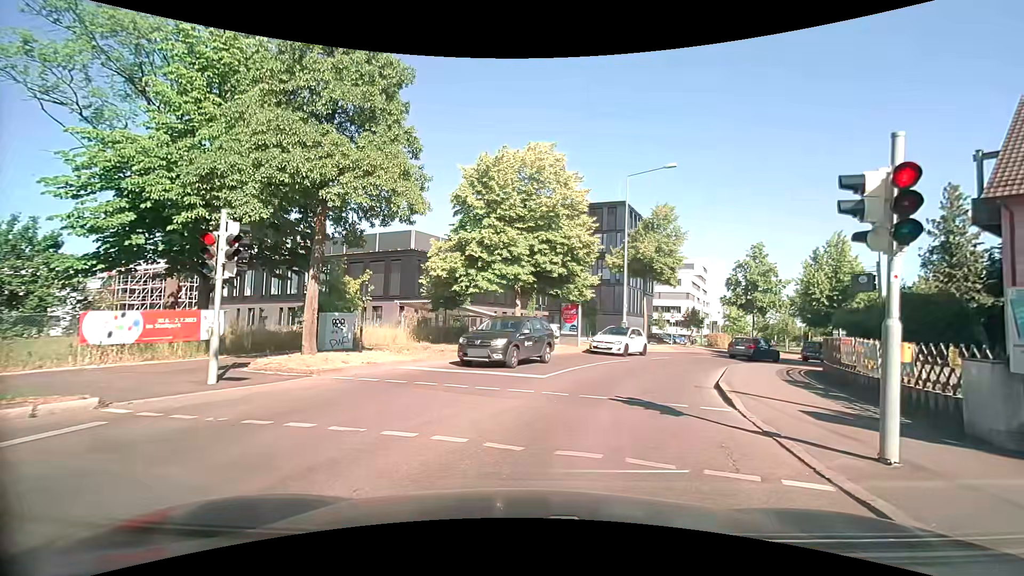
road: tertiary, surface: asphalt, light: Day
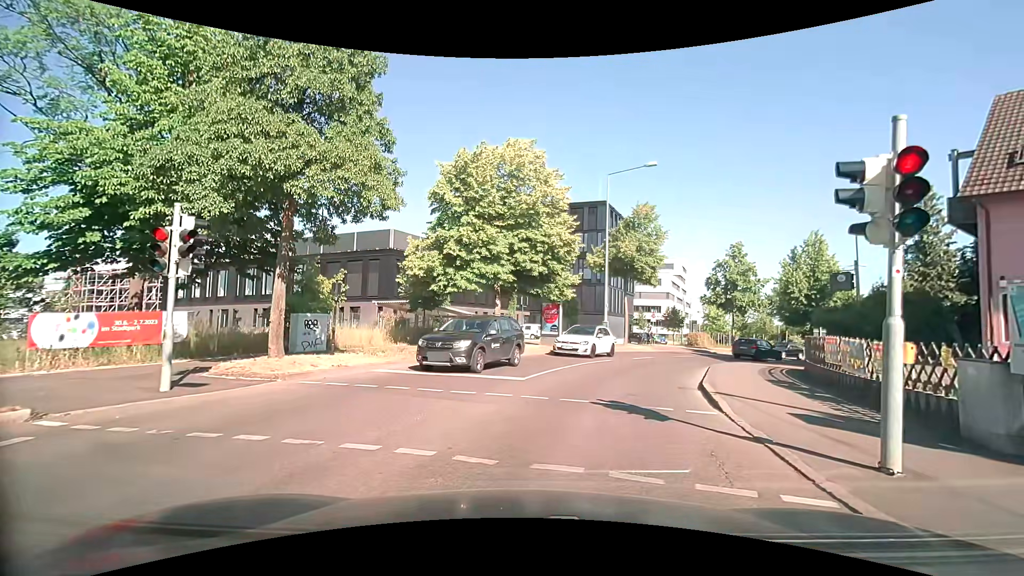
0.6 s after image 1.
(0.0, +0.5) m; 0°
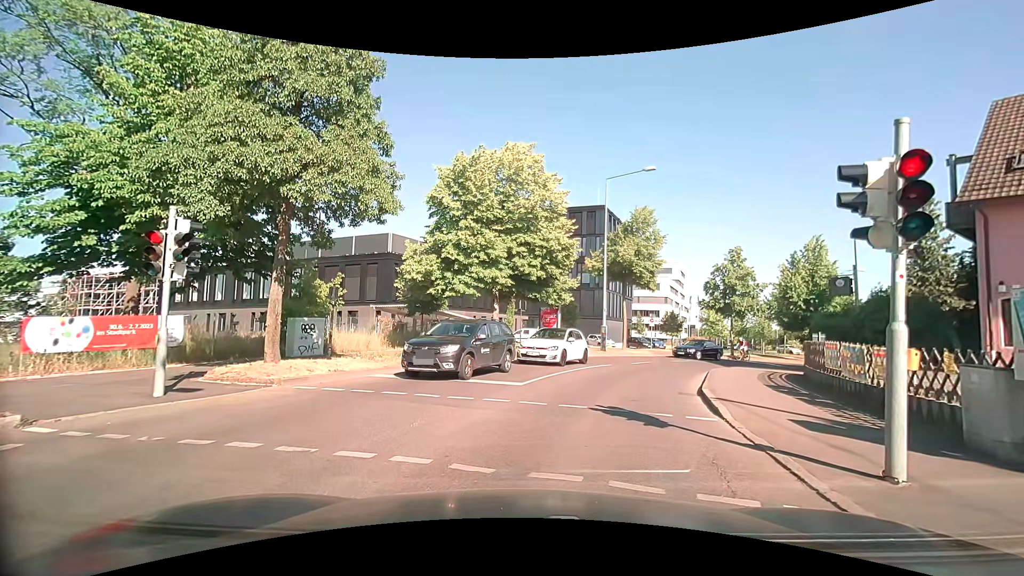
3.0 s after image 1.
(0.0, +0.2) m; 0°
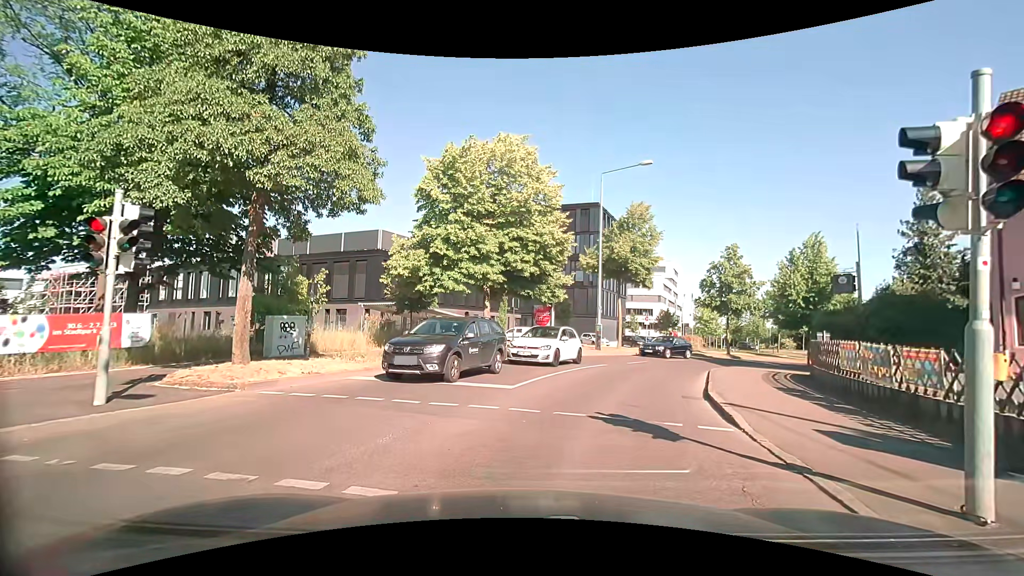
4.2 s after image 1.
(0.0, +1.0) m; 0°
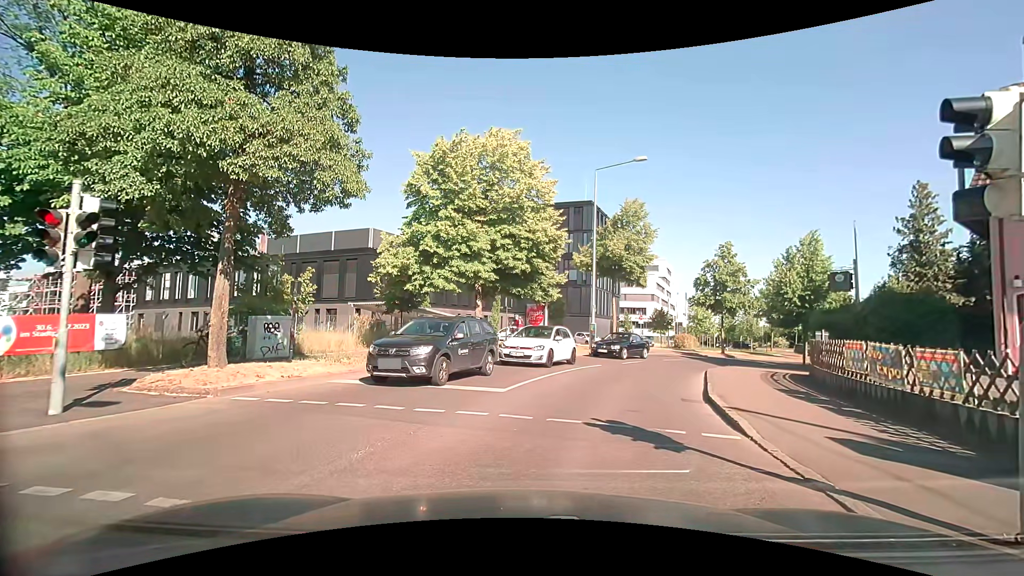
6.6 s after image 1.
(0.0, +0.6) m; 0°
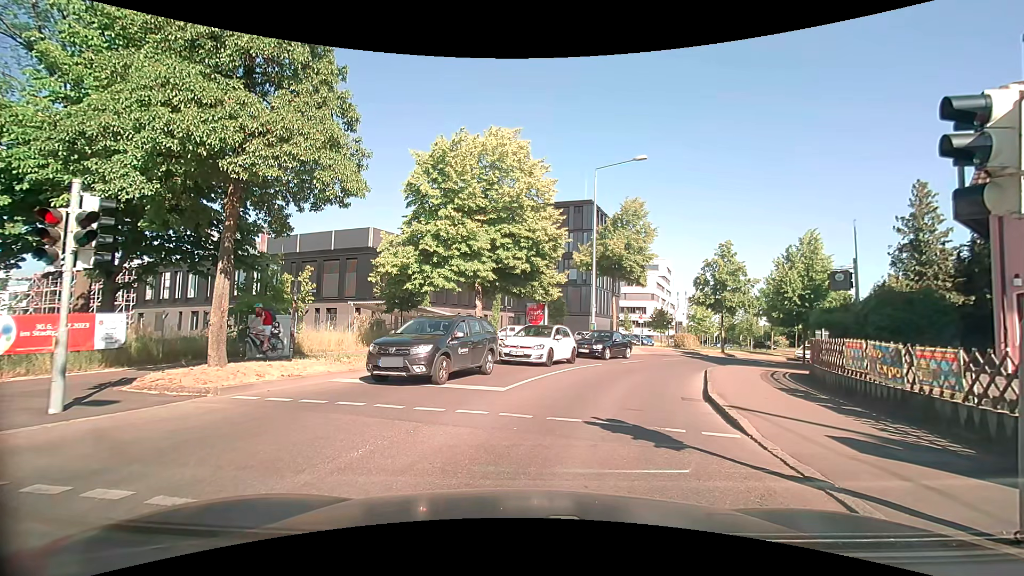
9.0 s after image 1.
(0.0, +0.1) m; 0°
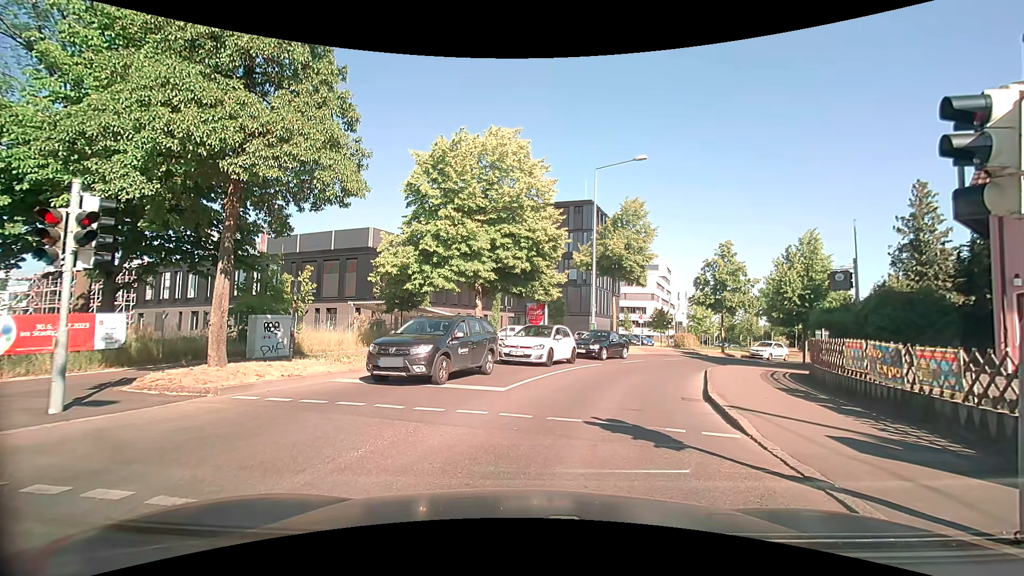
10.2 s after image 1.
(0.0, 0.0) m; 0°
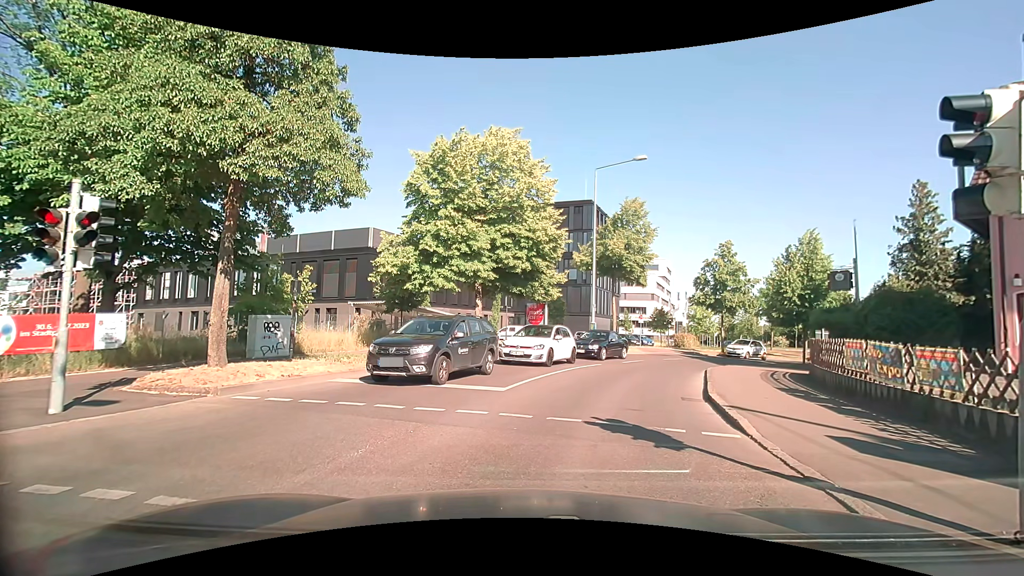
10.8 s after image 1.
(0.0, 0.0) m; 0°
